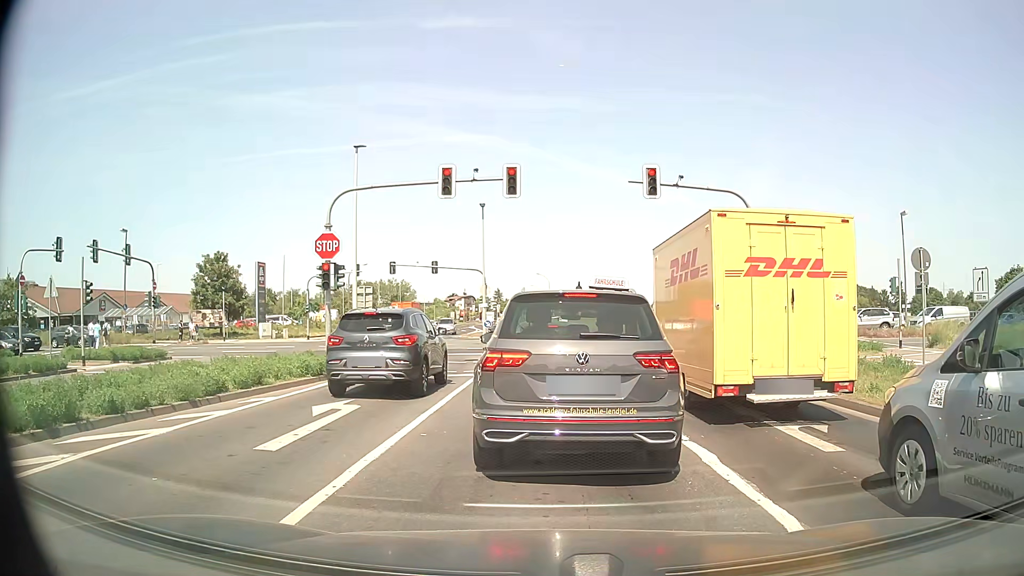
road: tertiary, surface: asphalt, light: Day
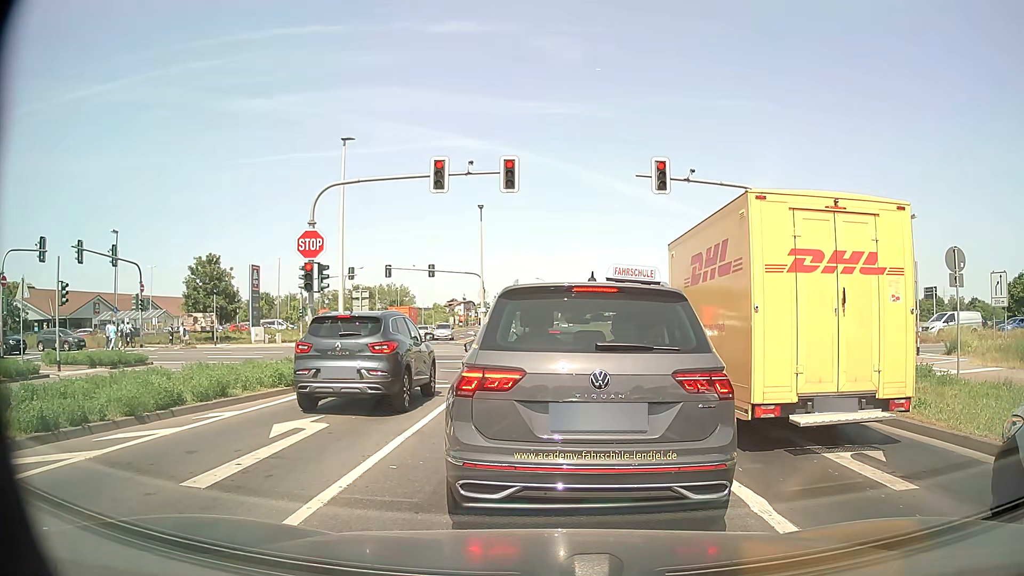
(0.0, +1.5) m; 0°
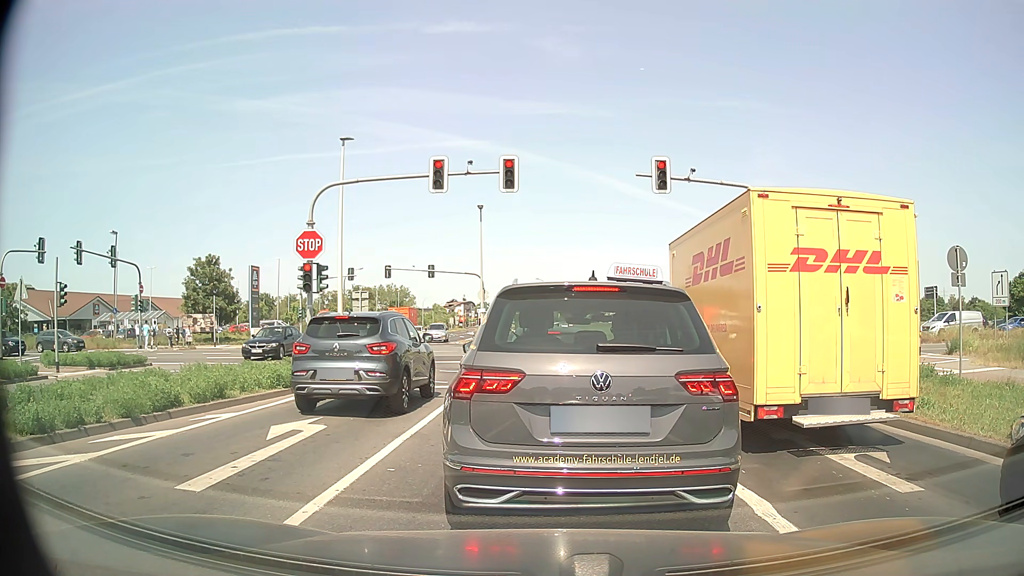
(0.0, +0.2) m; 0°
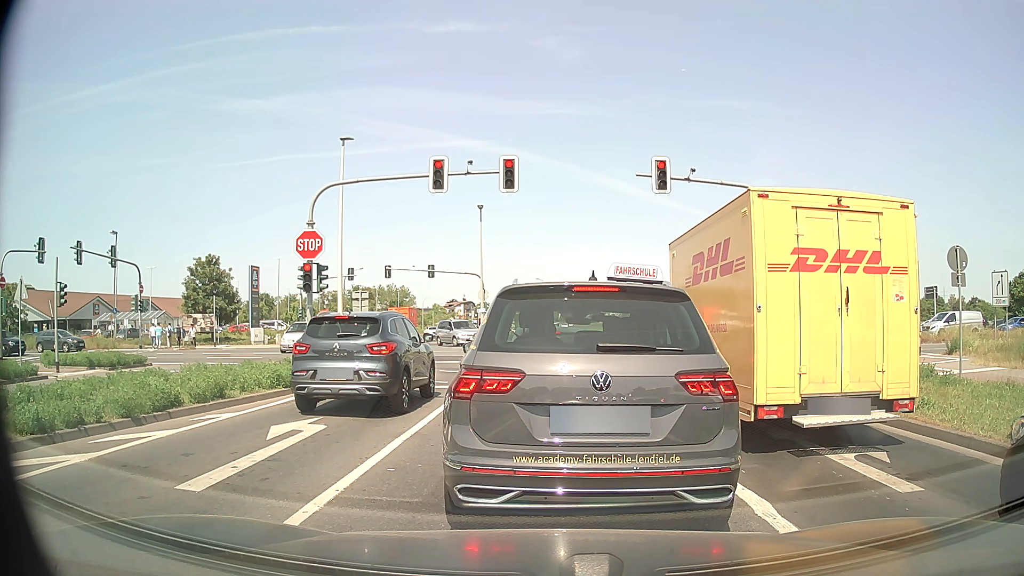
(0.0, 0.0) m; 0°
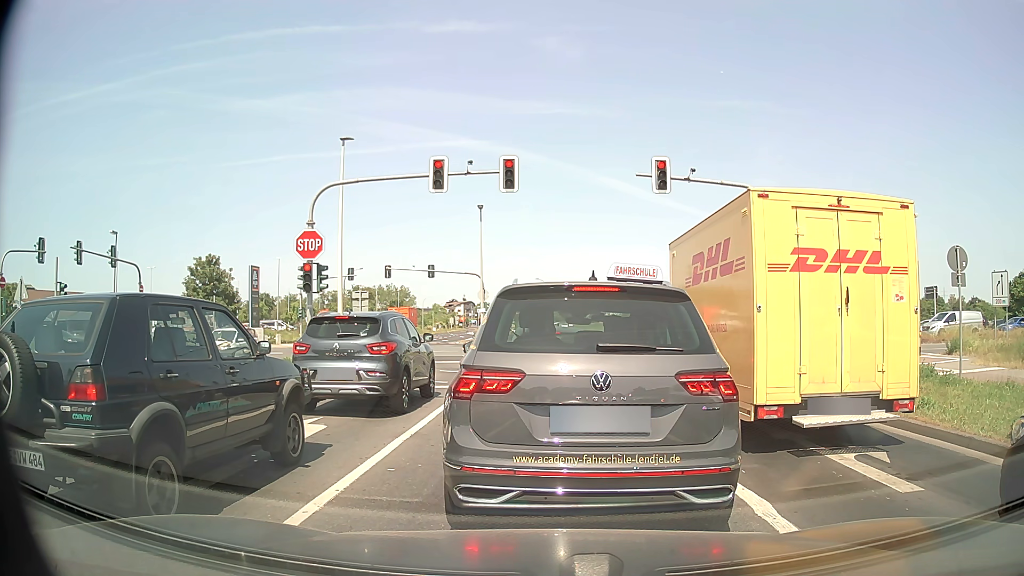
(0.0, 0.0) m; 0°
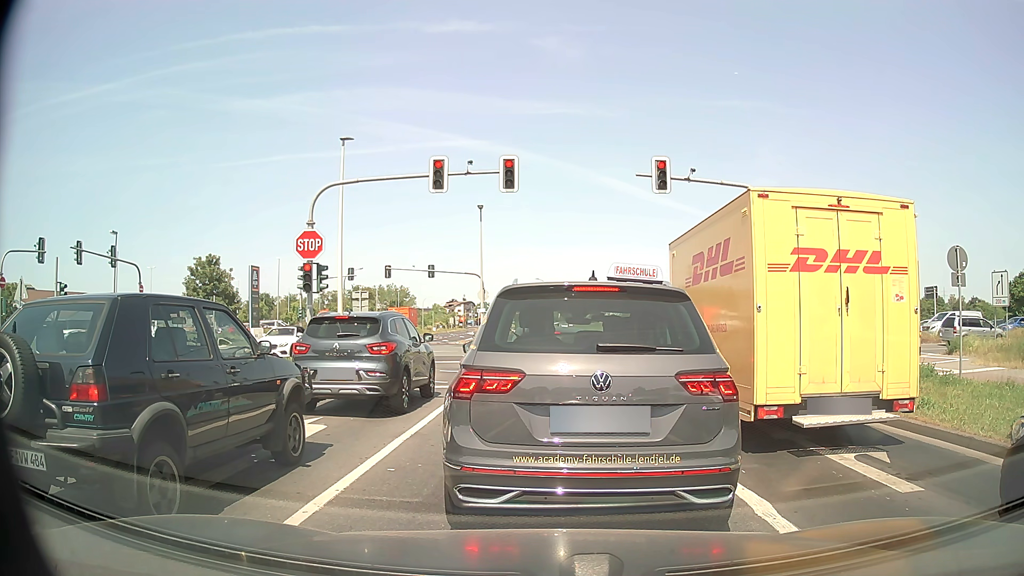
(0.0, 0.0) m; 0°
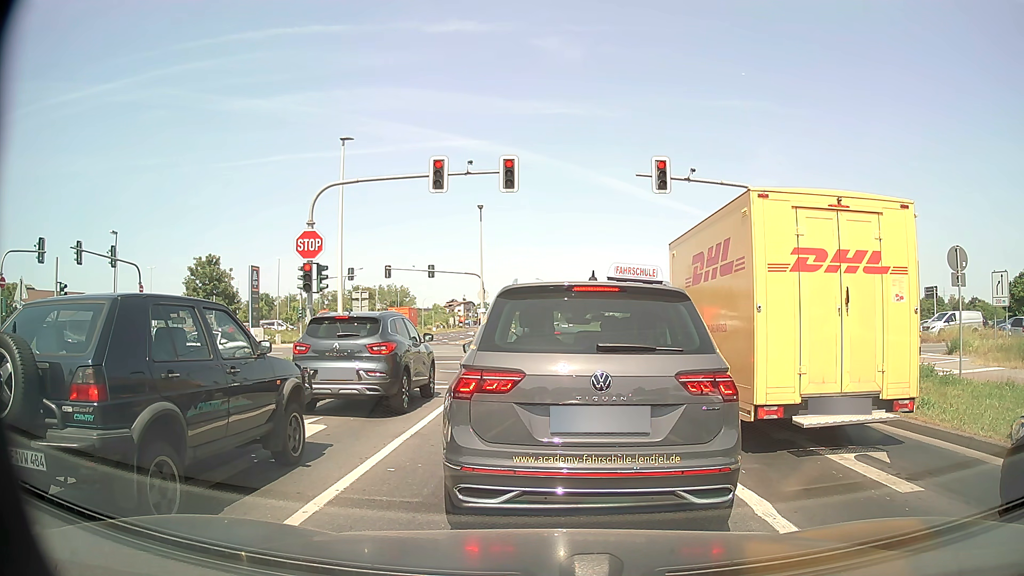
(0.0, 0.0) m; 0°
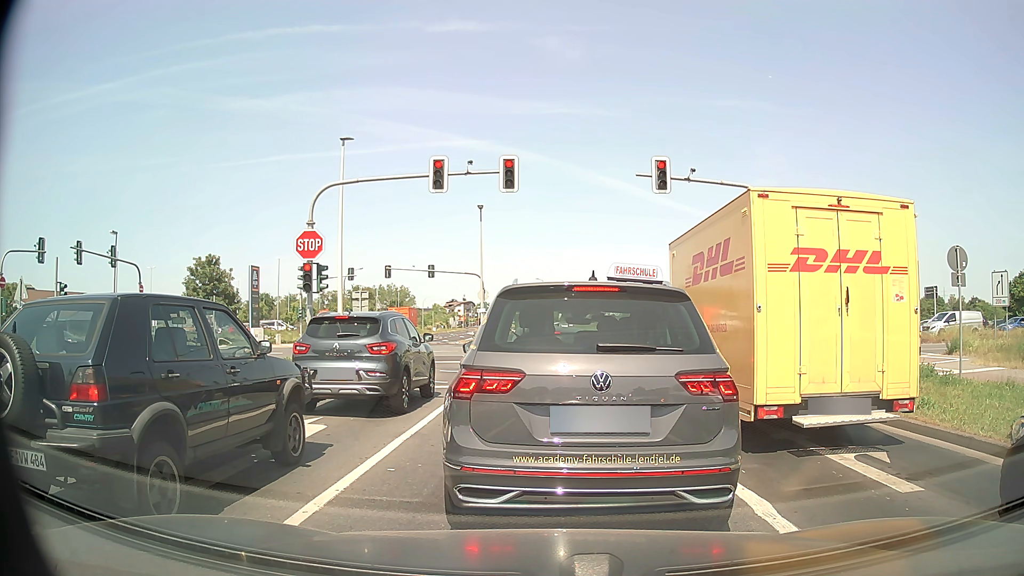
(0.0, 0.0) m; 0°
